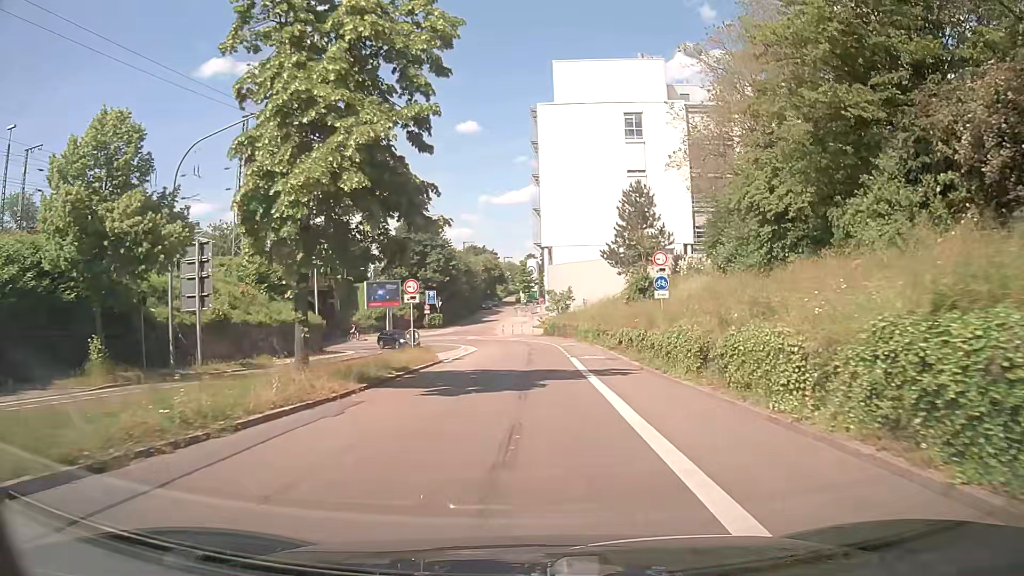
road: secondary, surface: asphalt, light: Day
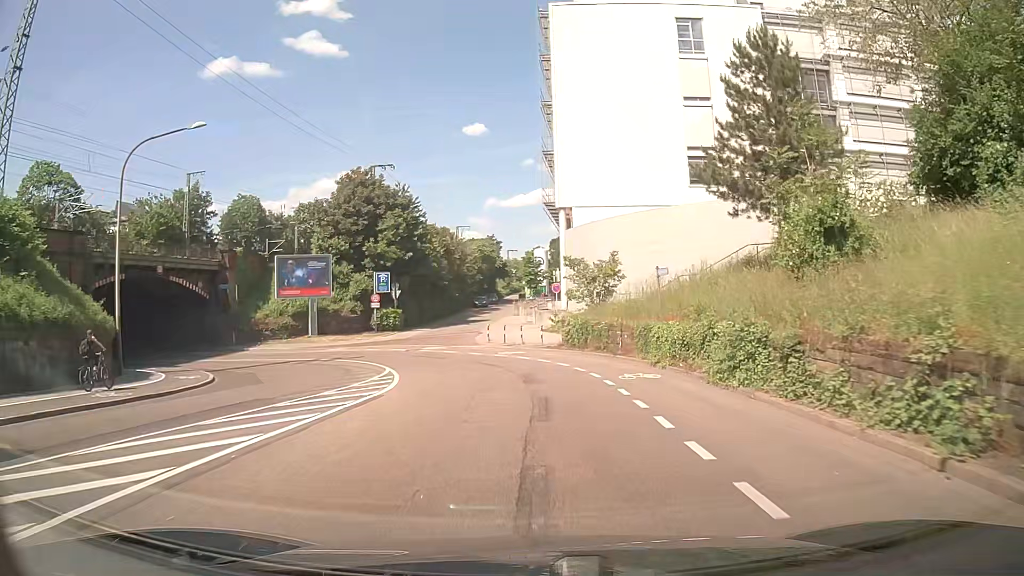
(-0.1, +26.9) m; -1°
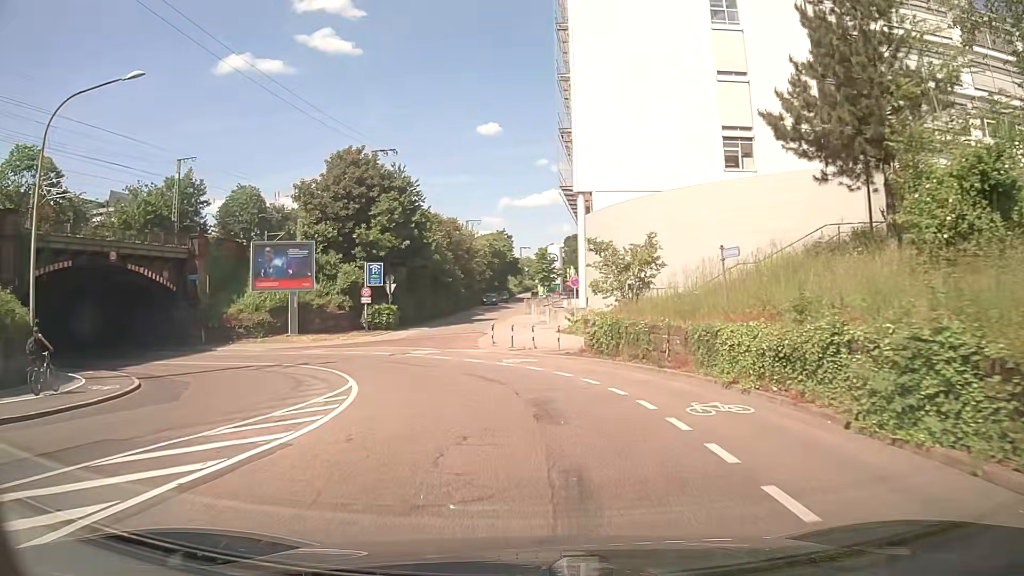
(0.0, +6.0) m; -1°
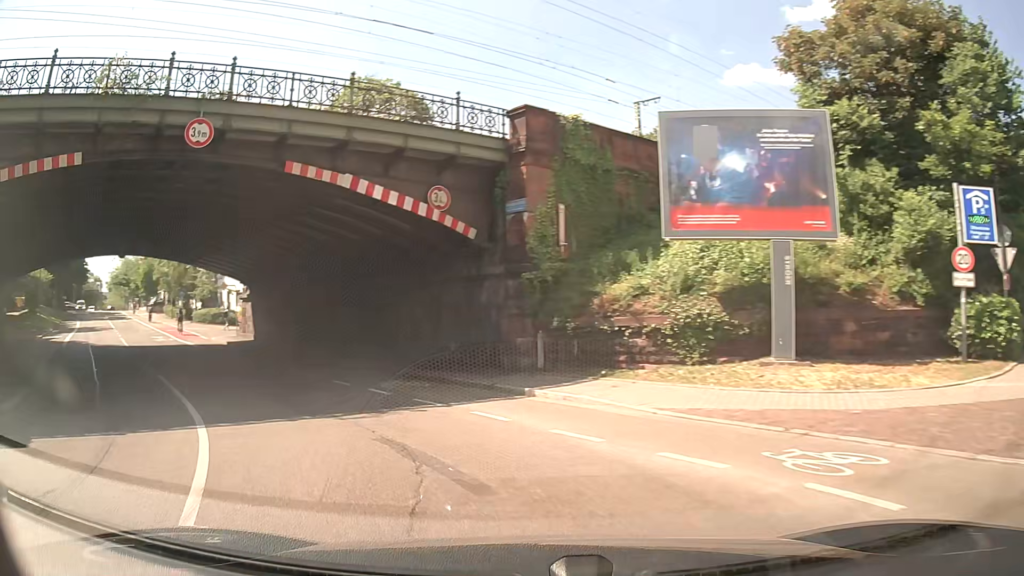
(-6.5, +24.2) m; -46°
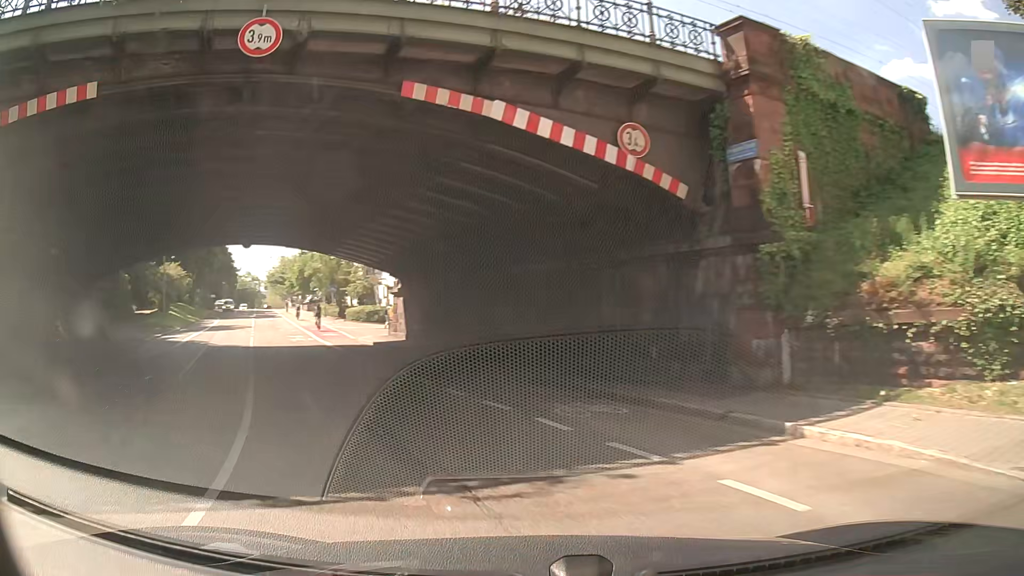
(-0.6, +5.0) m; -14°
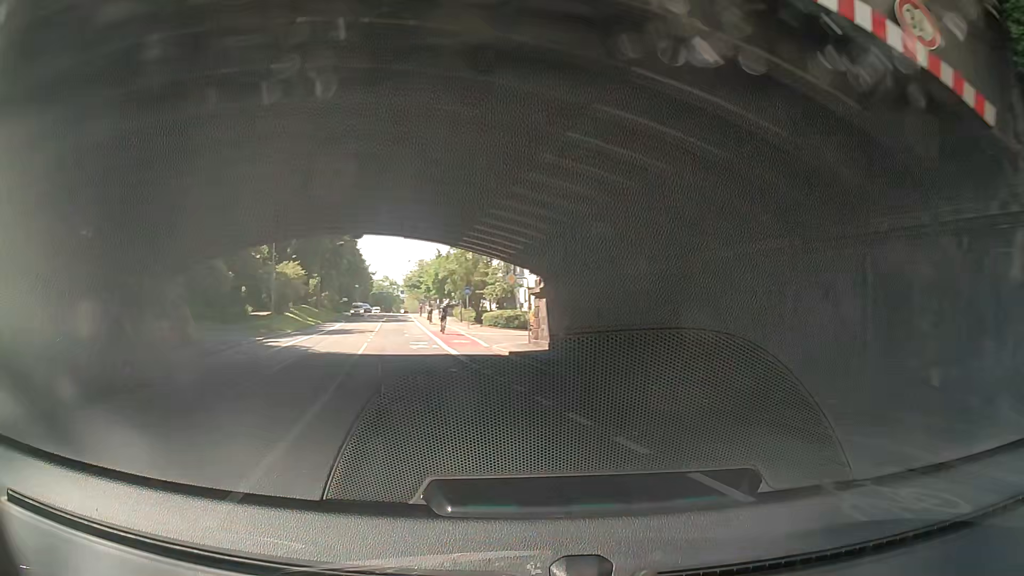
(-0.7, +5.2) m; -13°
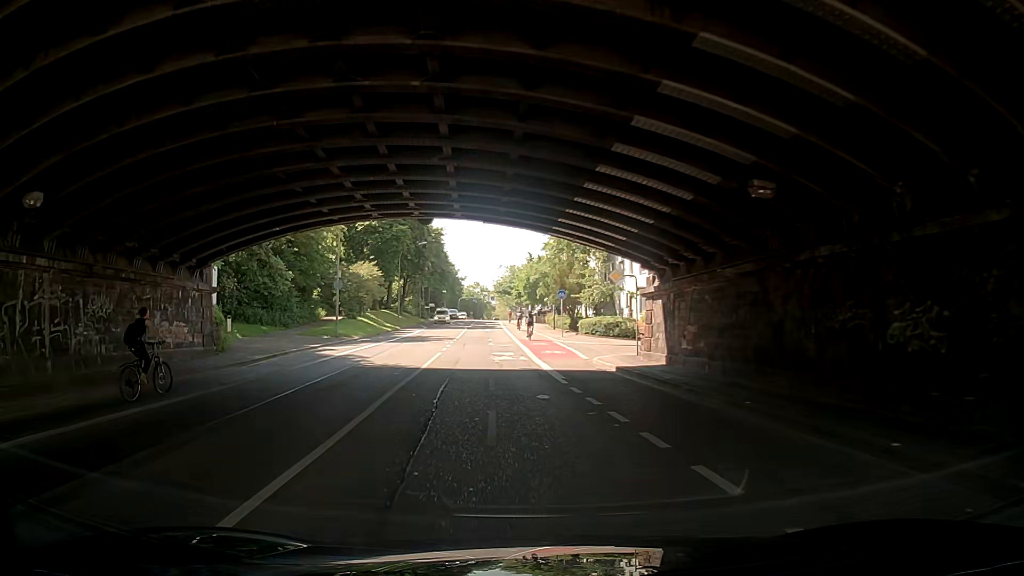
(-0.4, +5.7) m; -6°
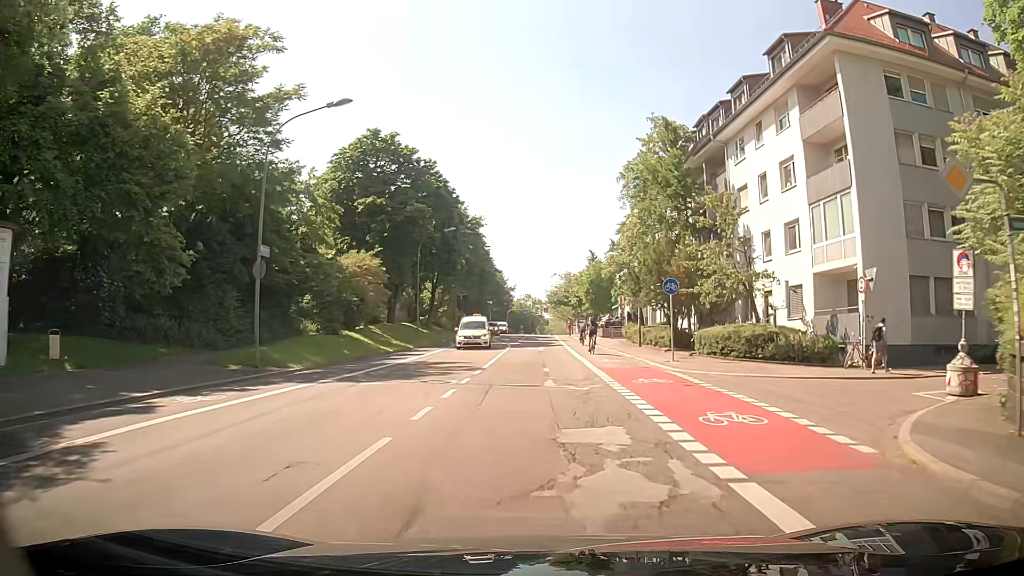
(-2.8, +18.8) m; -10°
(+1, +10) (+1, +20) (+2, +30) (+3, +40) (+4, +50) (+5, +60) (+5, +70) (+6, +80) (+7, +90) (+8, +100) m
